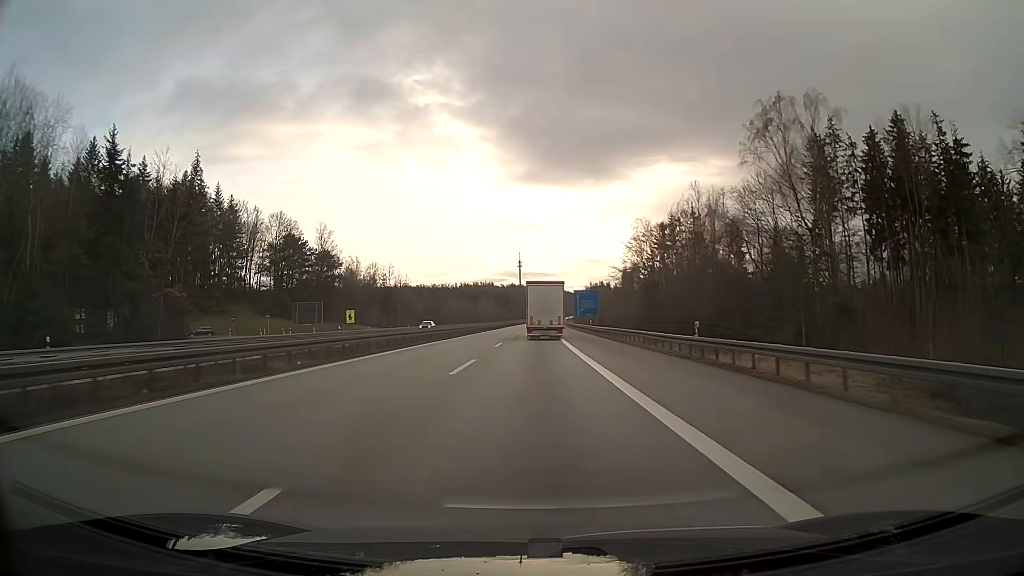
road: motorway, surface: asphalt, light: Day
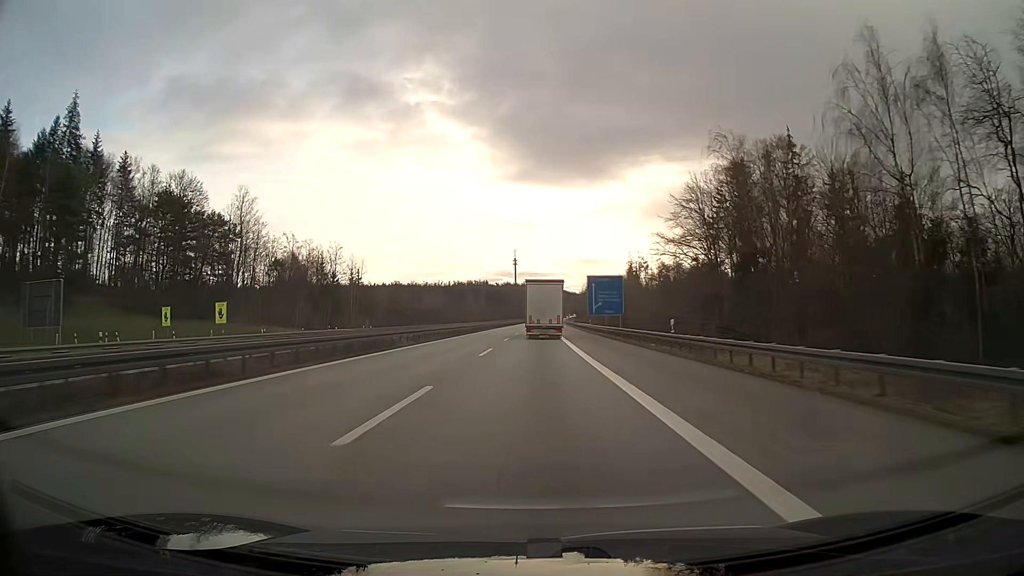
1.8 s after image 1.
(+0.2, +45.8) m; 0°
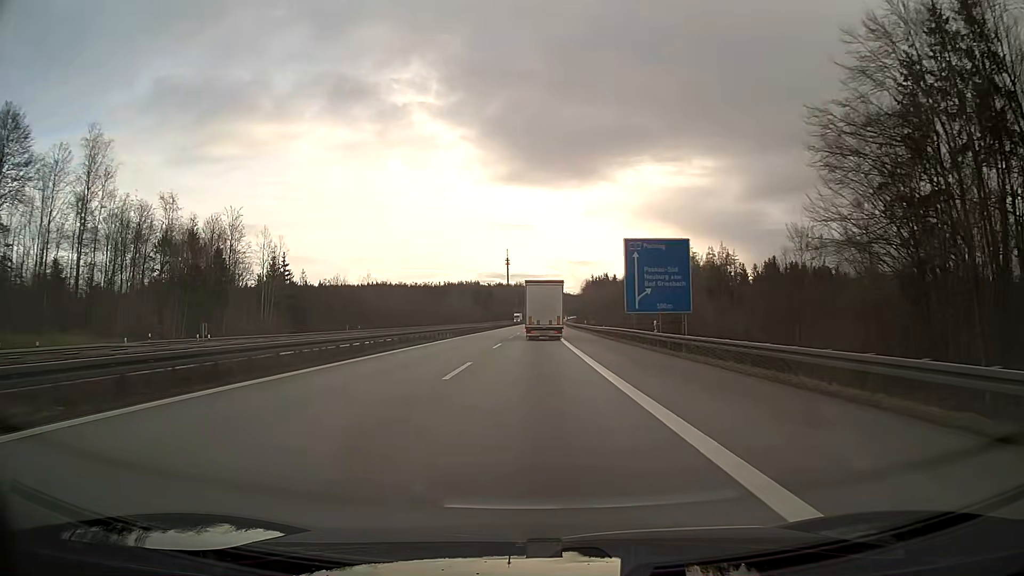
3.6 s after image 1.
(+0.2, +45.8) m; +1°
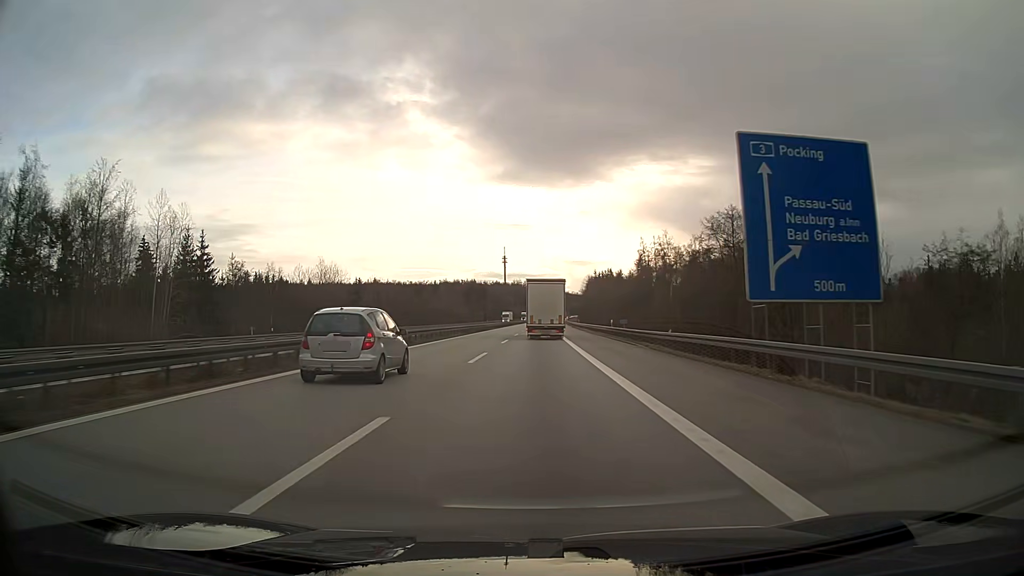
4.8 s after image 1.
(+0.1, +30.5) m; 0°
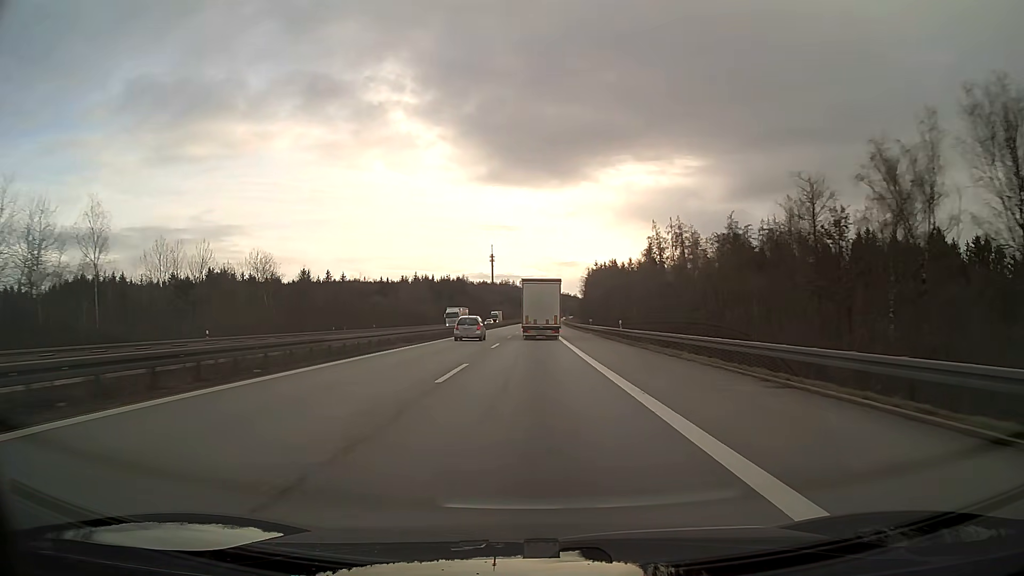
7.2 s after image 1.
(+0.4, +60.7) m; +1°
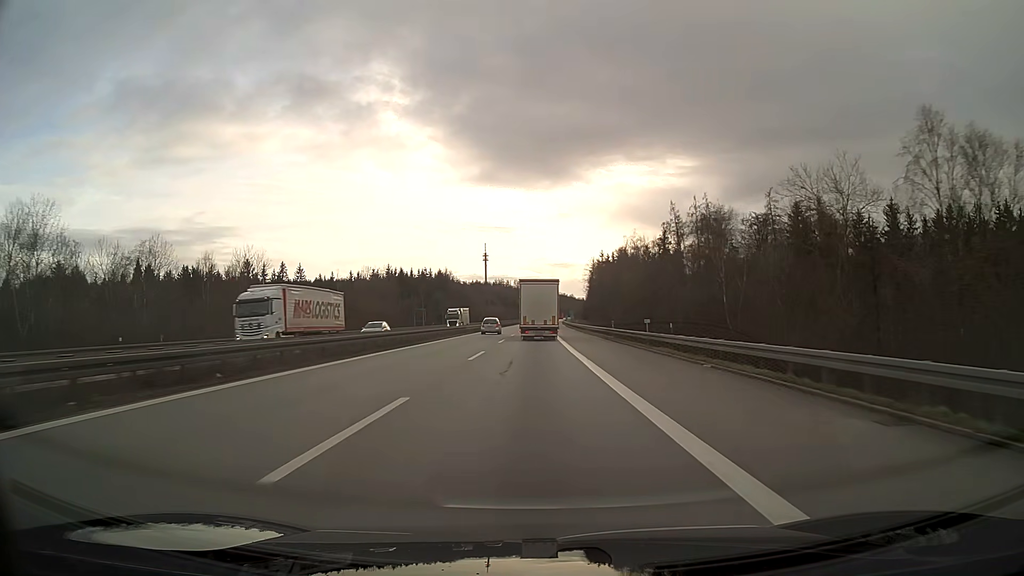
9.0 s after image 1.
(+0.2, +45.3) m; 0°
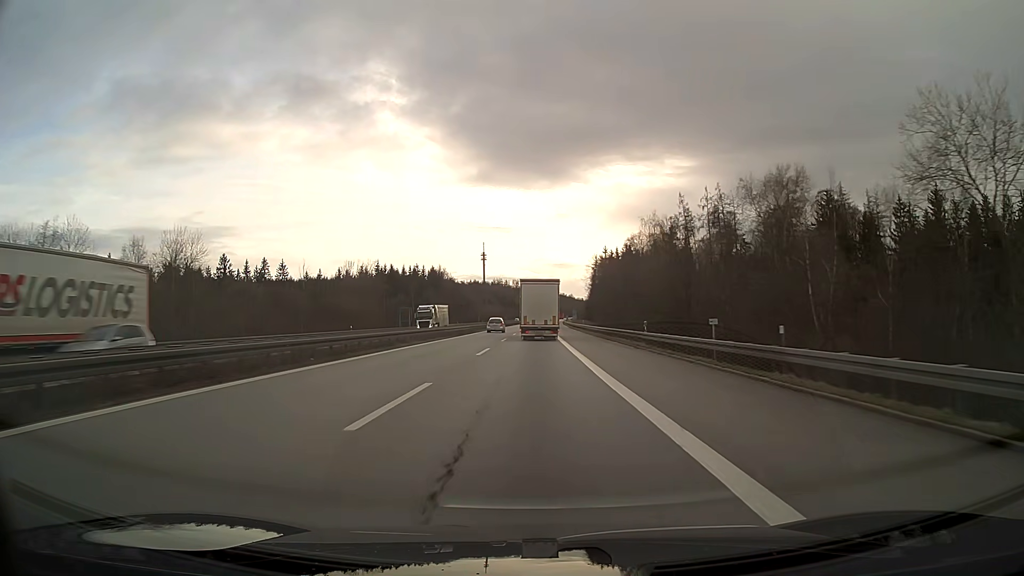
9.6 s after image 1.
(0.0, +15.1) m; 0°
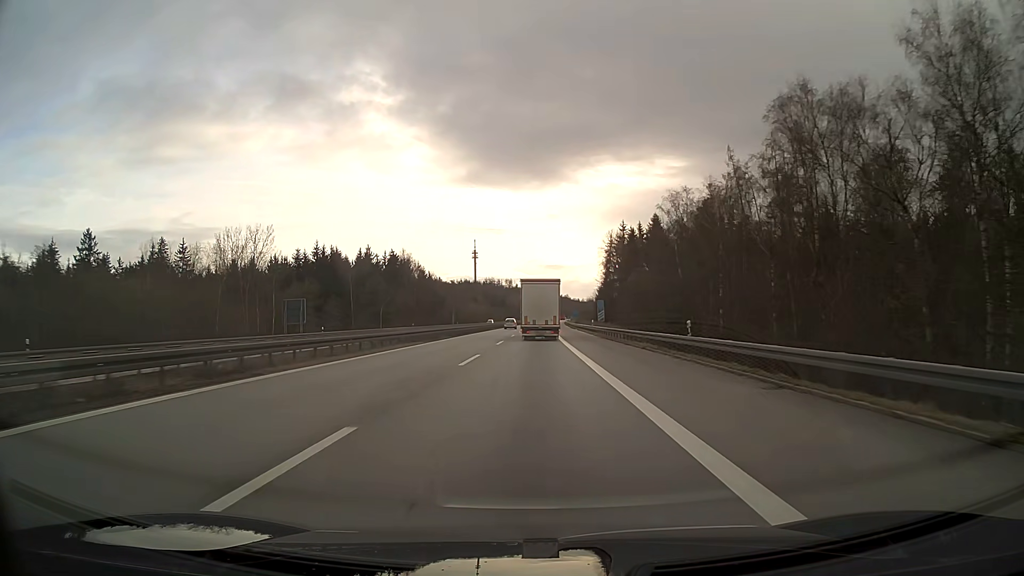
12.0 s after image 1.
(+0.3, +60.2) m; 0°
(0, +10) (0, +20) (0, +30) (0, +40) (0, +50) (0, +60) (+1, +70) (+1, +80) (+1, +90) (+1, +100) m
